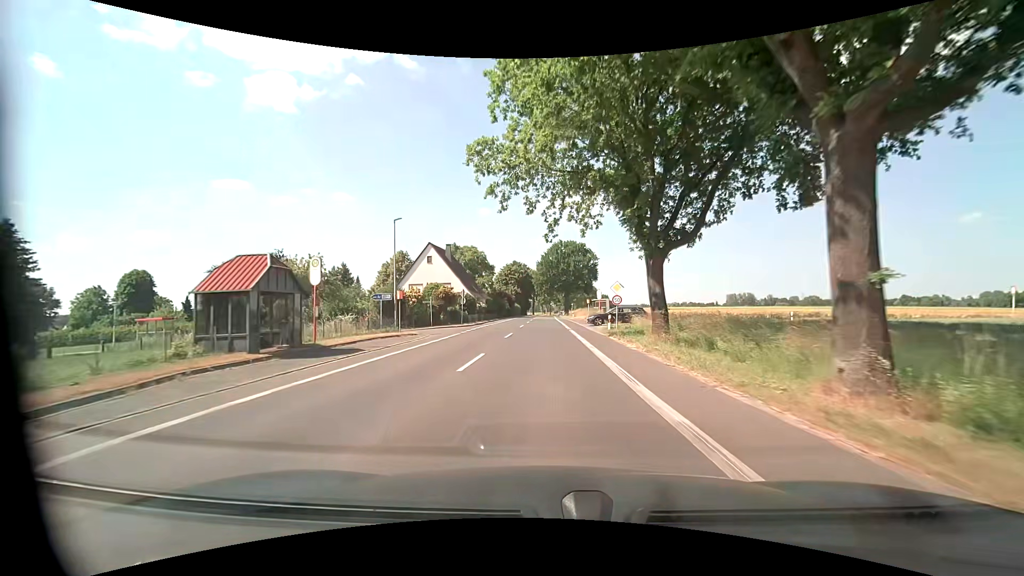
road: tertiary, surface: asphalt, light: Day
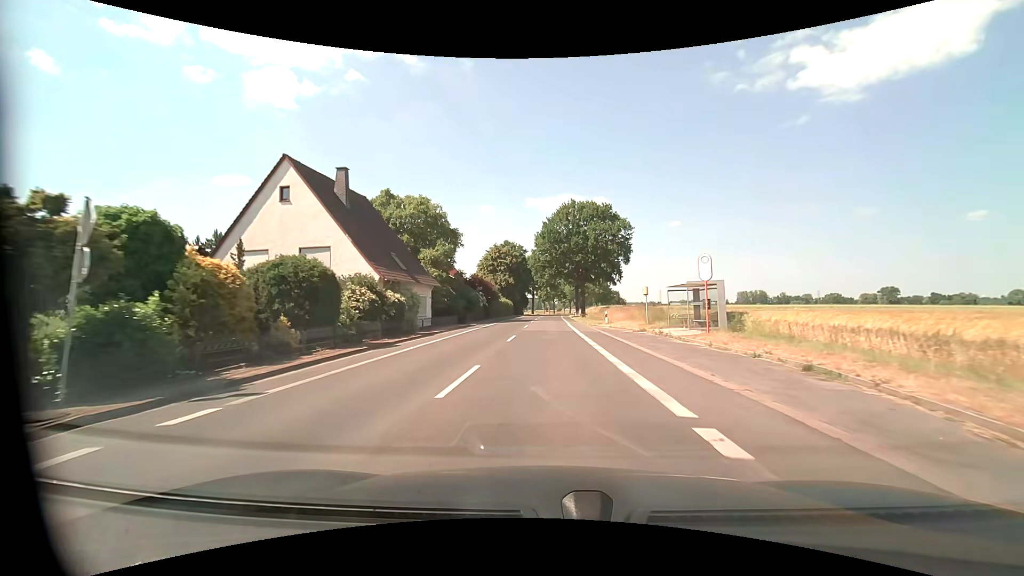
(-0.2, +40.4) m; 0°
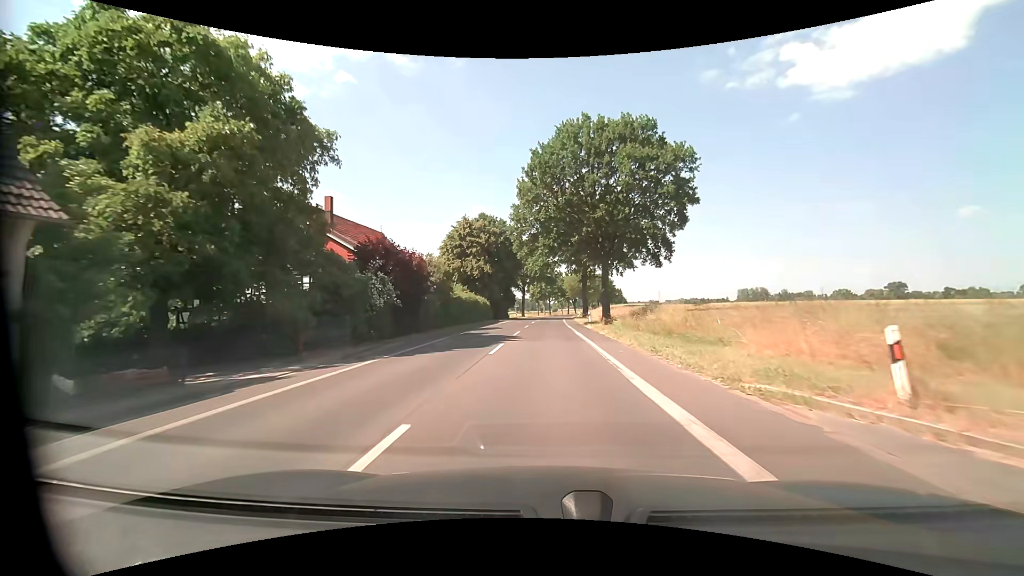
(+0.2, +32.5) m; +1°
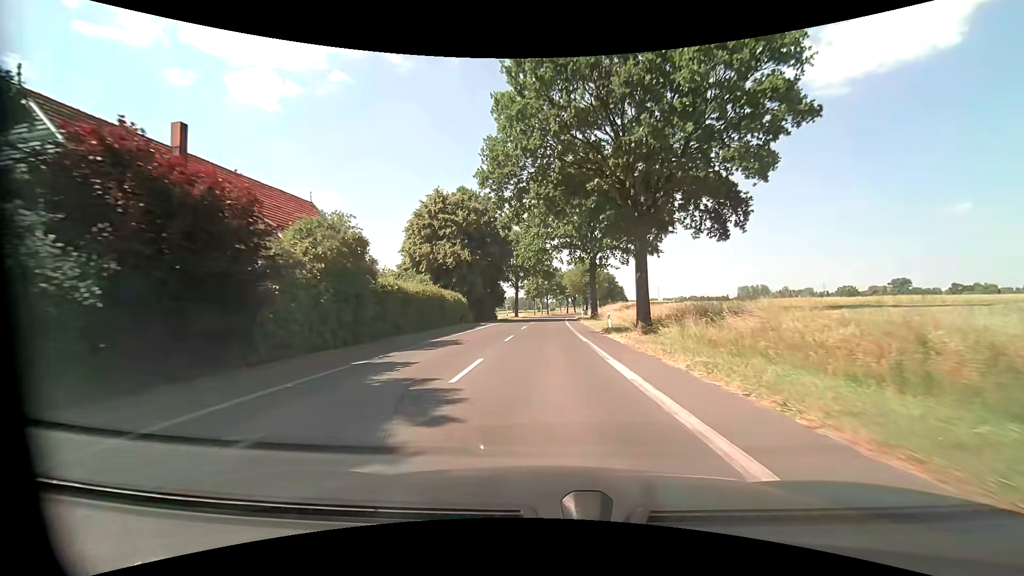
(0.0, +16.2) m; 0°
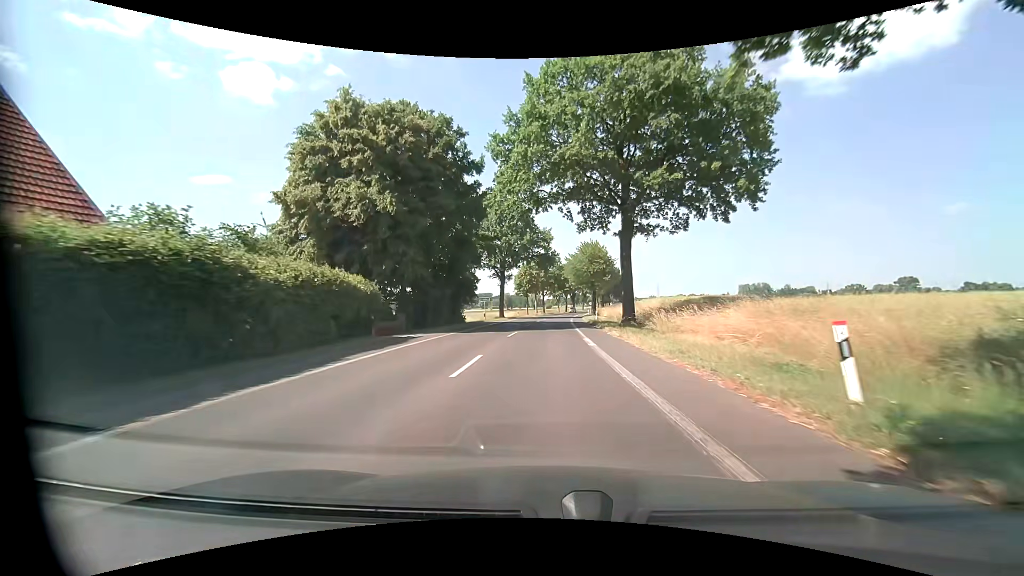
(+0.1, +24.3) m; 0°
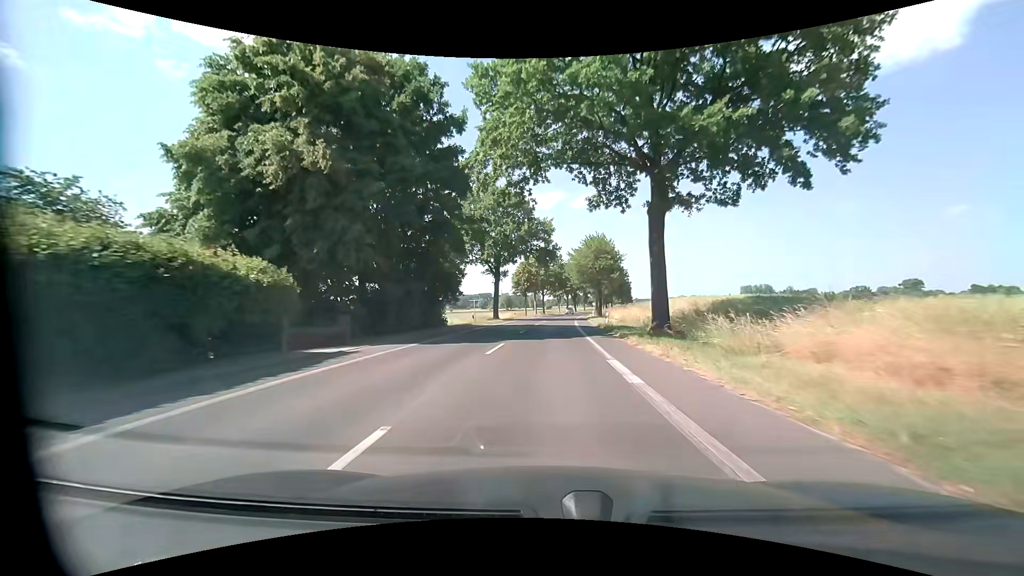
(0.0, +8.1) m; +1°
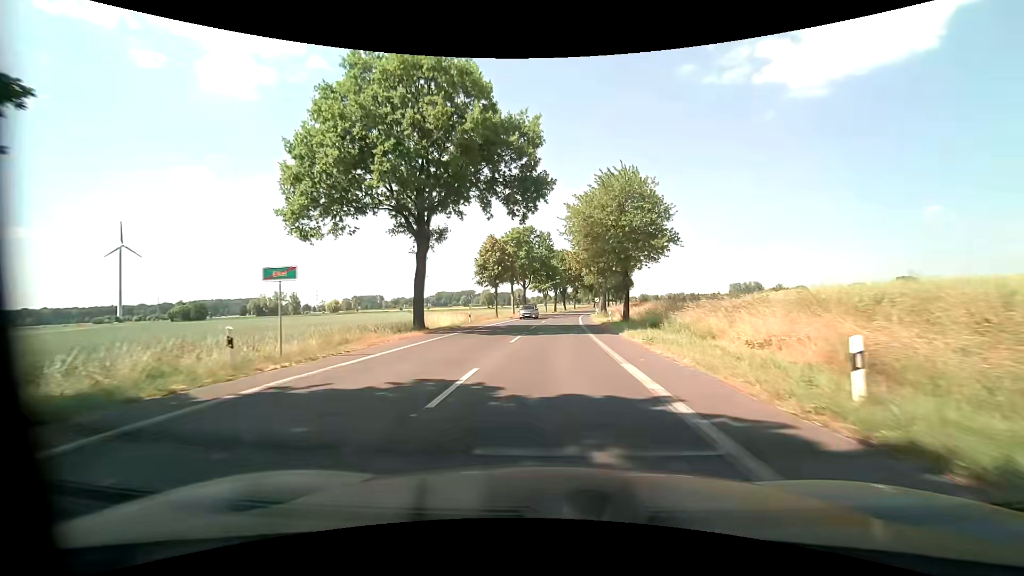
(+0.2, +32.5) m; +1°
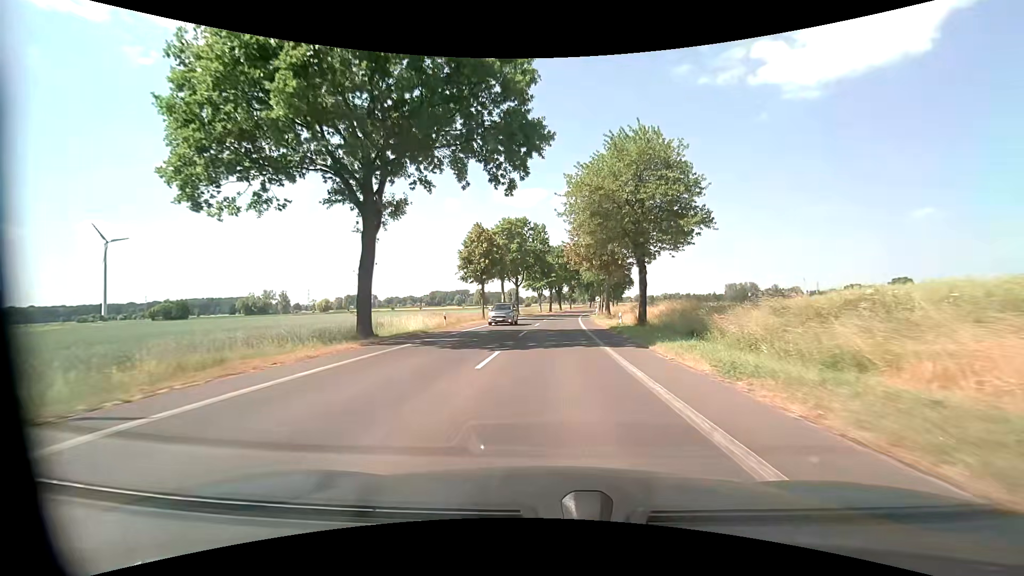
(0.0, +8.2) m; 0°
(0, +10) (0, +20) (+1, +30) (+1, +40) (+1, +50) (+2, +60) (+3, +70) (+4, +80) (+5, +90) (+6, +100) m
